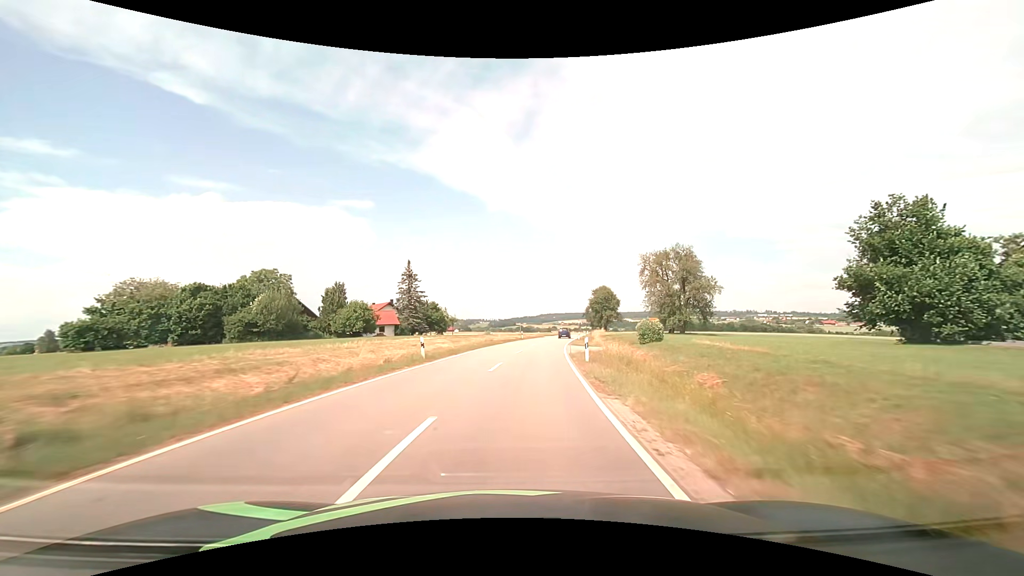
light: Day
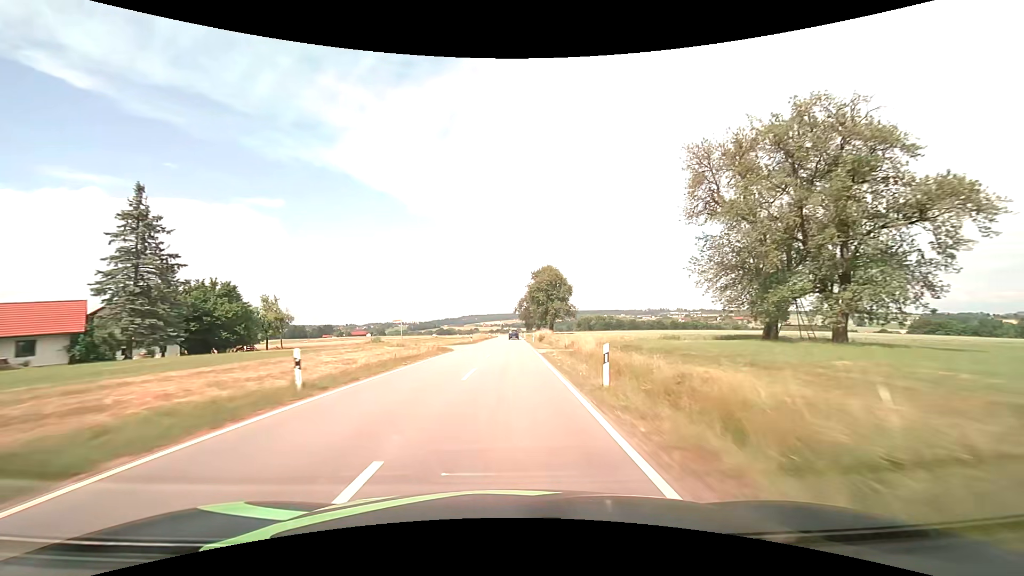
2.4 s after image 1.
(+5.1, +50.9) m; +9°
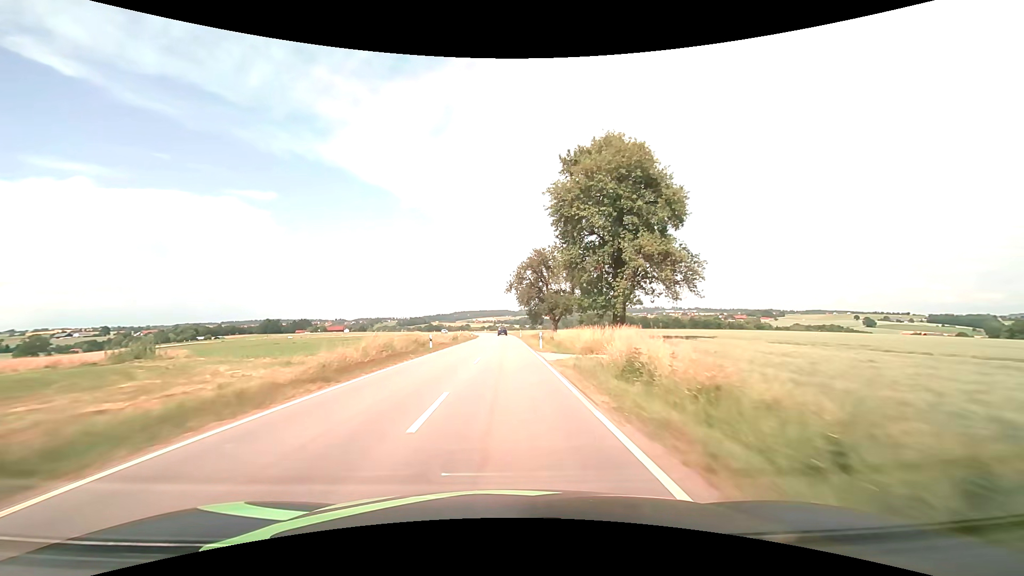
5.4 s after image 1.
(+0.8, +68.0) m; +1°
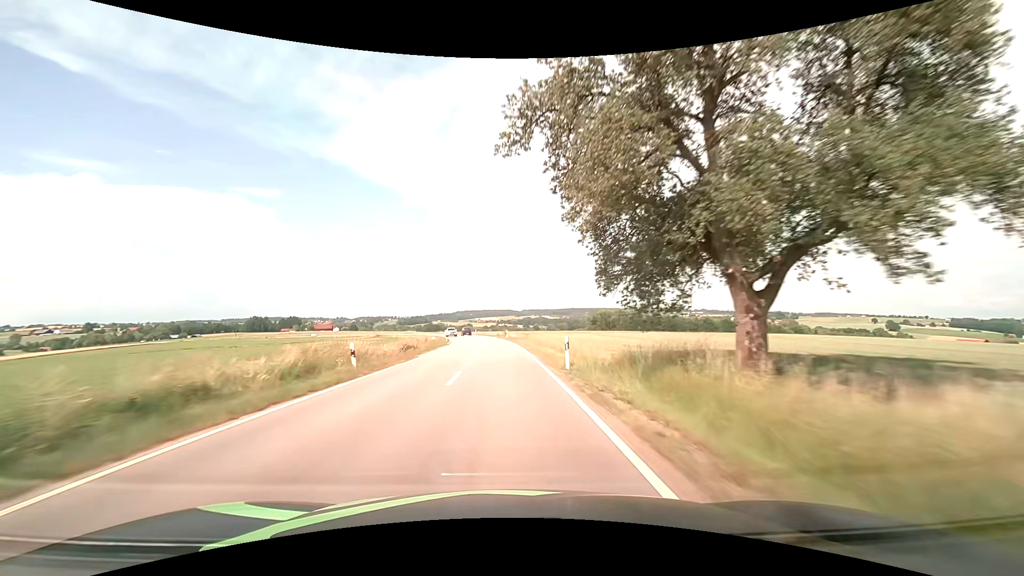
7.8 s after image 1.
(-0.1, +55.8) m; 0°
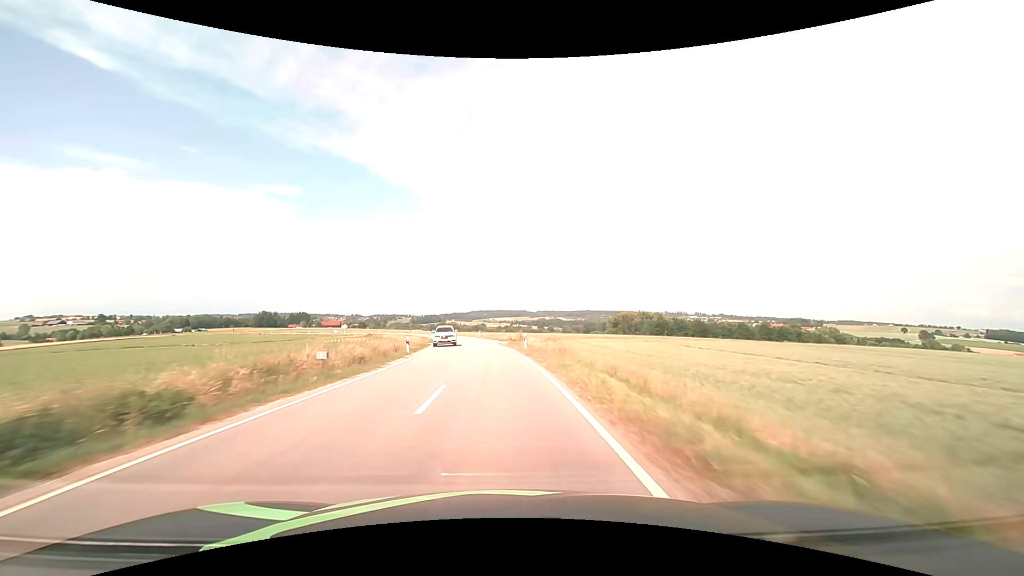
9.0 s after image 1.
(-0.4, +28.0) m; -2°
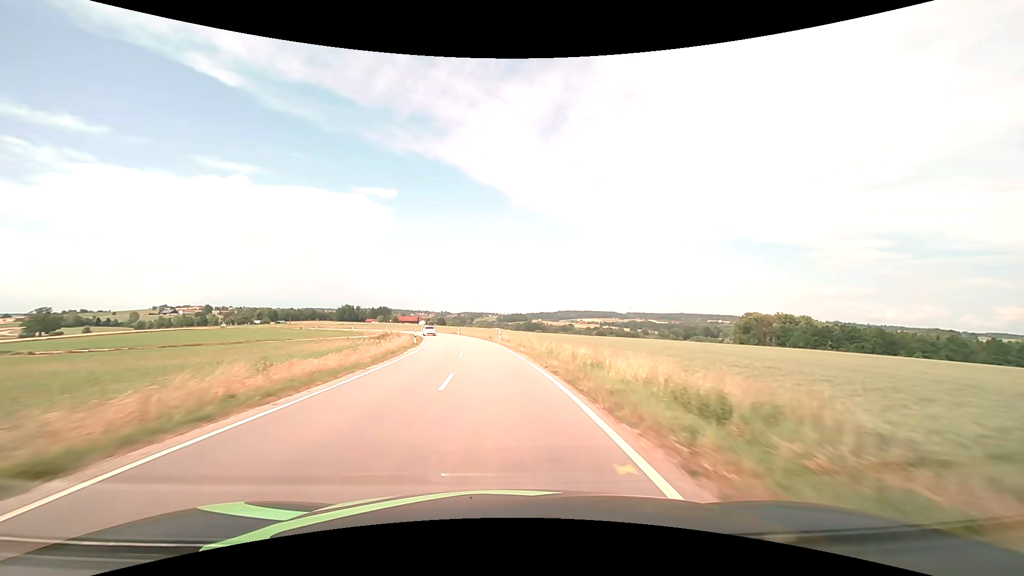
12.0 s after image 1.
(-5.9, +69.5) m; -9°
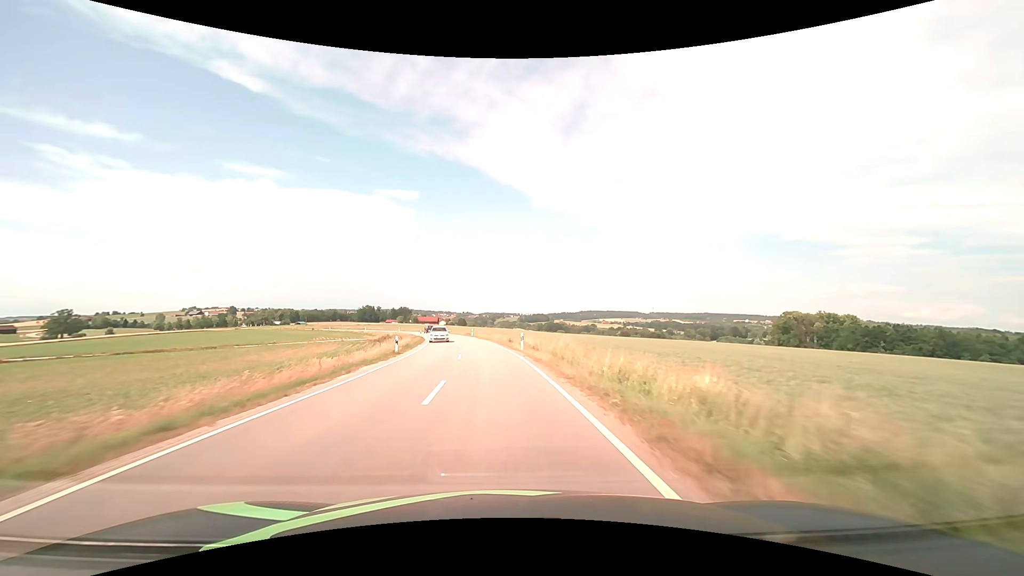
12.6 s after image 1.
(-0.4, +14.0) m; -3°
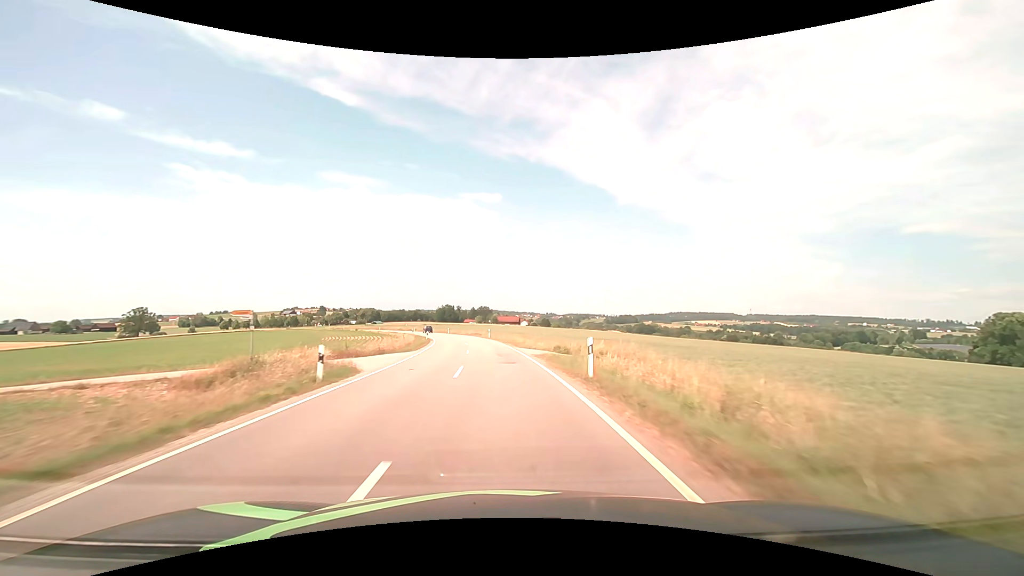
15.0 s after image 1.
(-5.0, +56.0) m; -10°
(0, +10) (-1, +20) (-1, +30) (-2, +40) (-3, +50) (-5, +60) (-7, +70) (-9, +79) (-11, +89) (-14, +99) m
